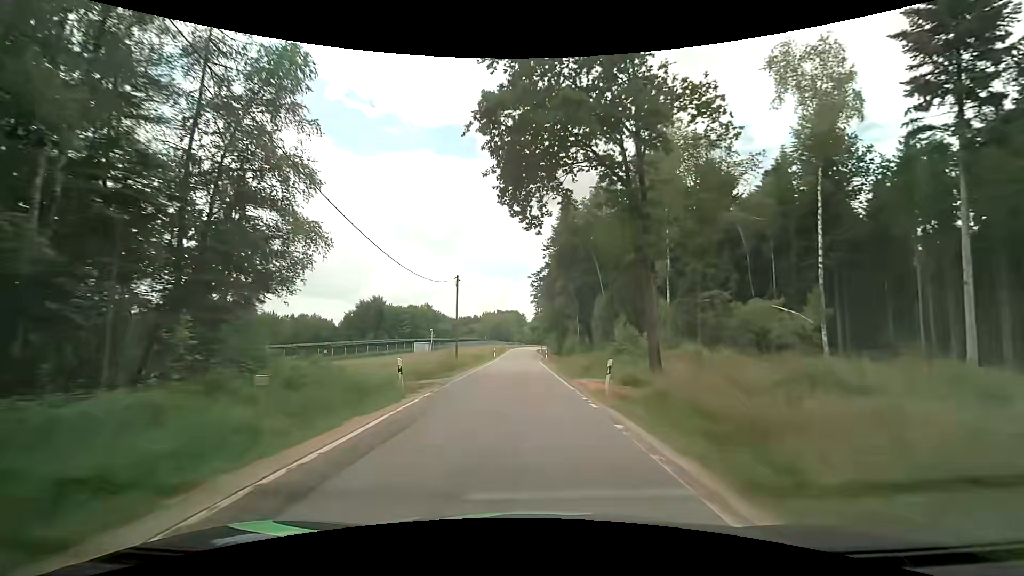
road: tertiary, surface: asphalt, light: Day
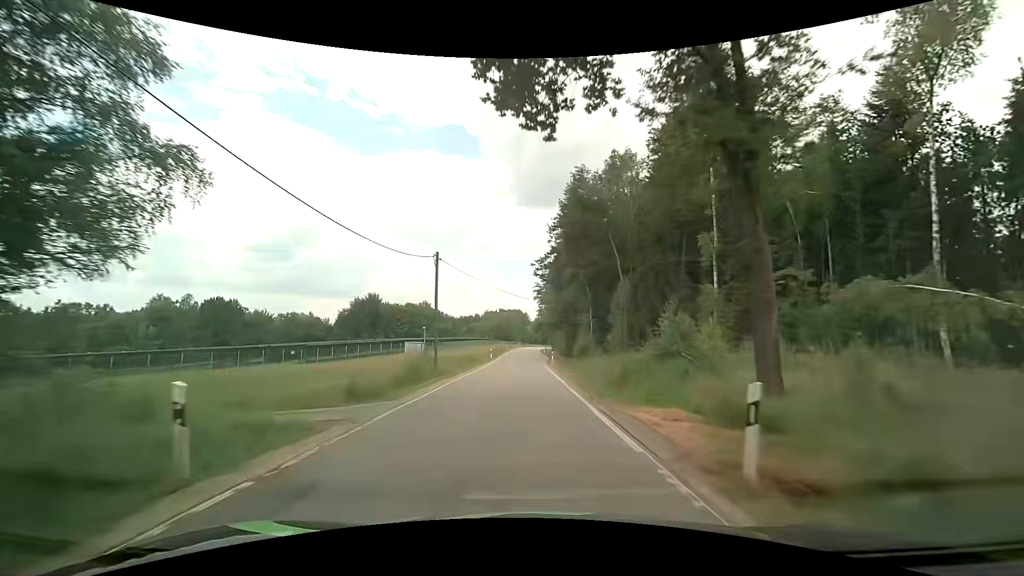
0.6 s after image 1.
(-0.1, +9.4) m; -1°
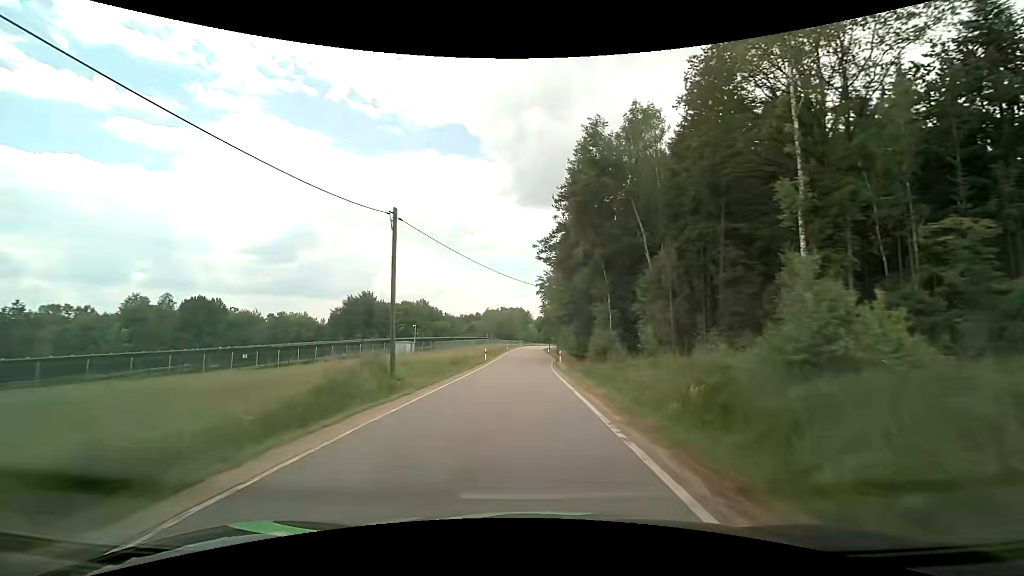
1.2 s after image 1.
(0.0, +9.4) m; 0°
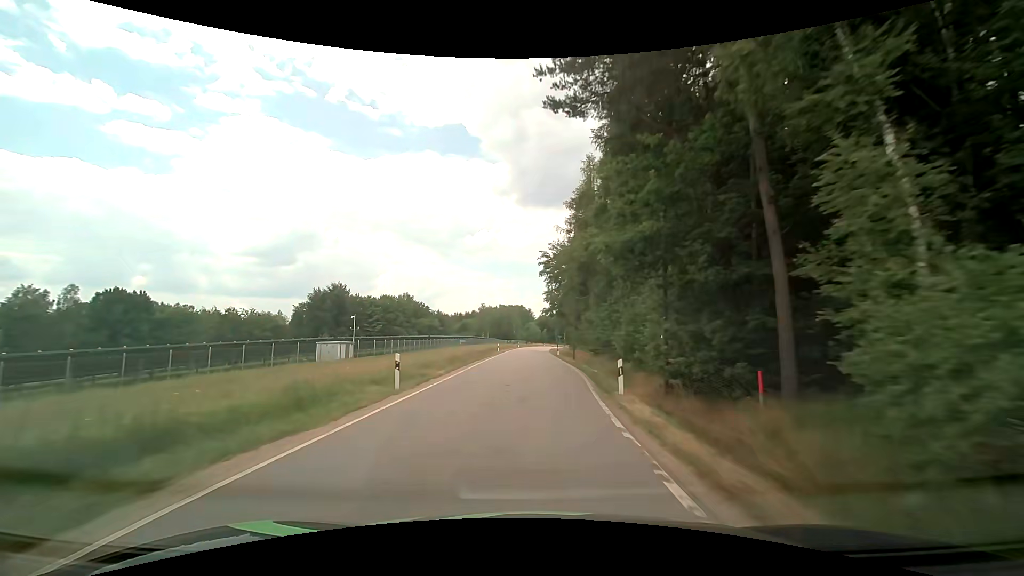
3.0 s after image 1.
(0.0, +28.0) m; 0°
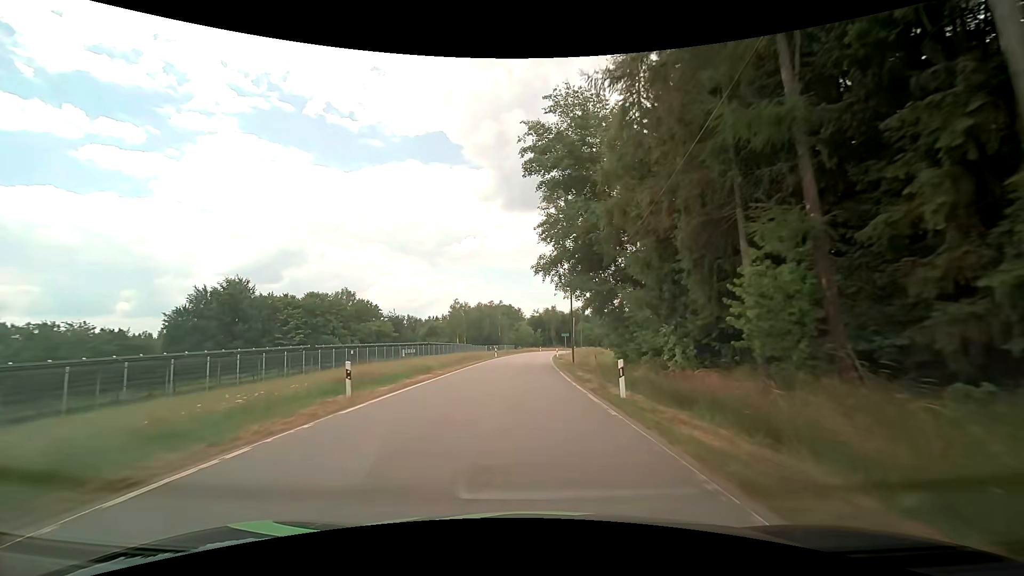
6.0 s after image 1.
(+0.6, +46.8) m; +1°
